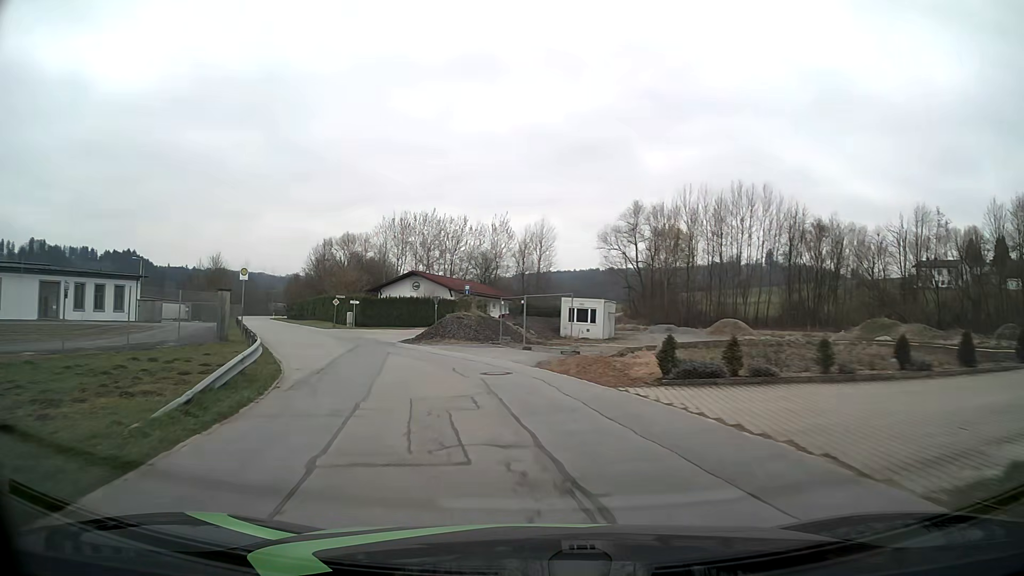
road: residential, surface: asphalt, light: Day
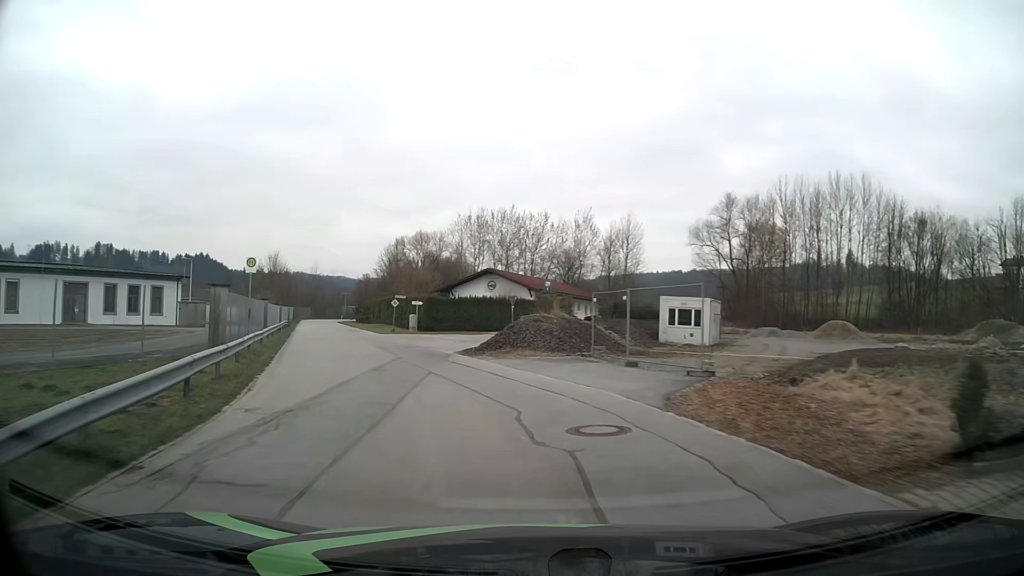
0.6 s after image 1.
(-0.5, +7.6) m; -7°
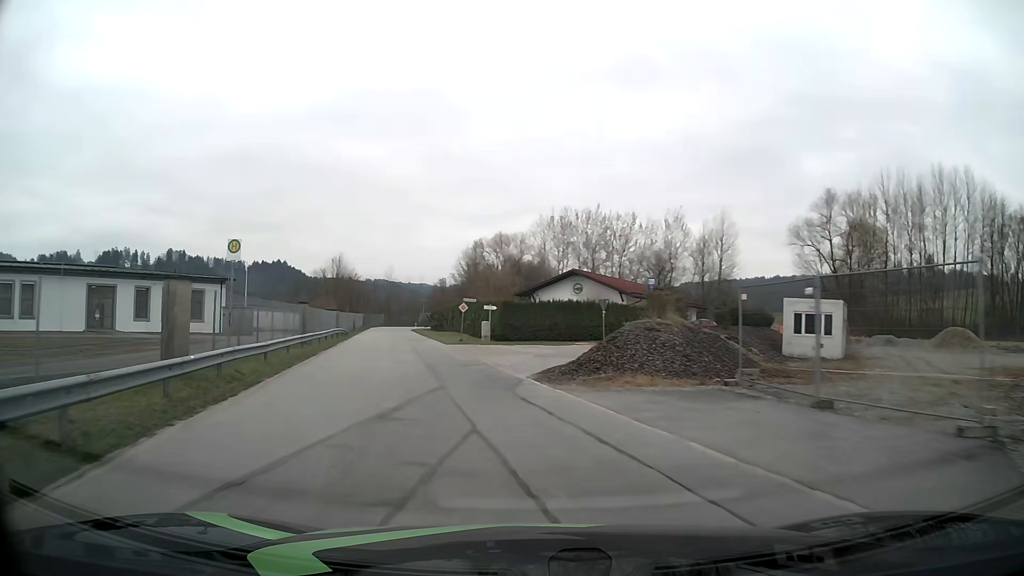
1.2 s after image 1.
(-0.5, +7.6) m; -7°
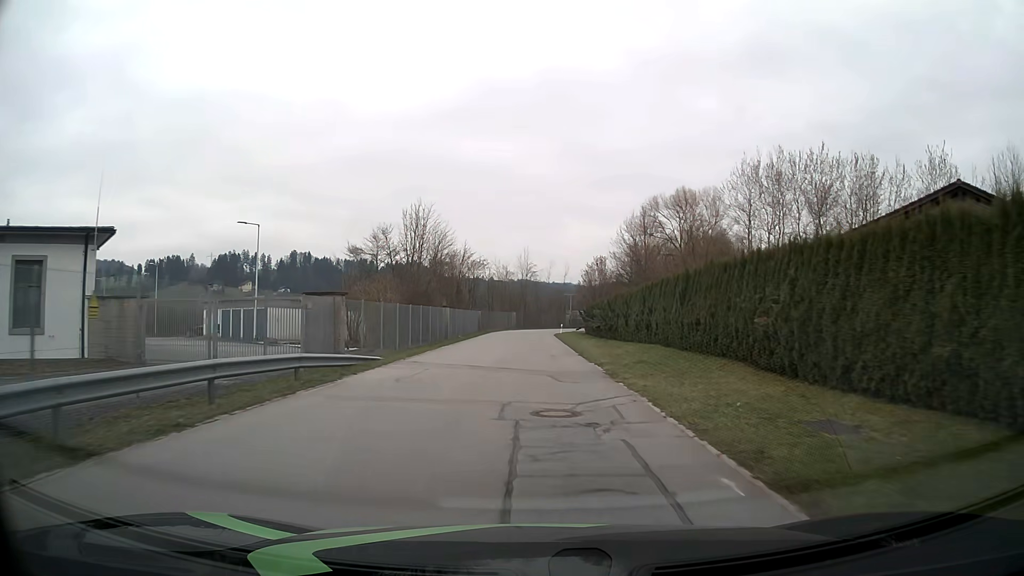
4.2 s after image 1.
(-6.7, +37.4) m; -13°
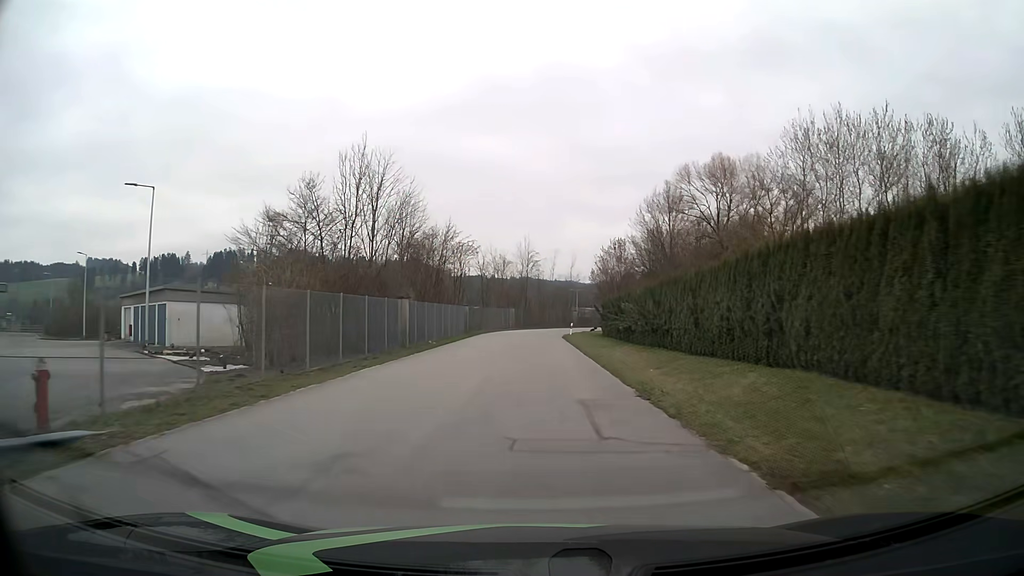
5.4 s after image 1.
(0.0, +15.3) m; 0°
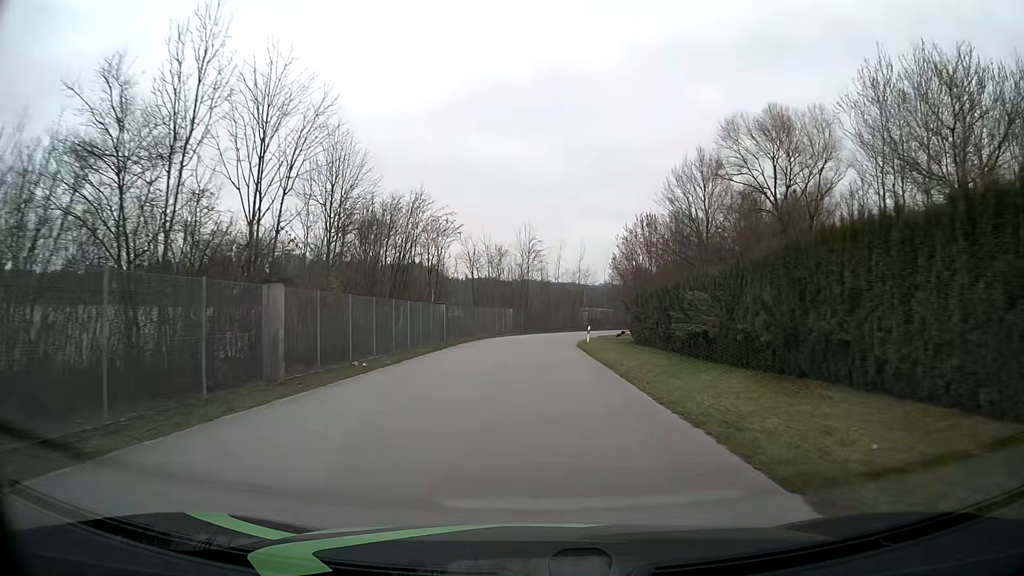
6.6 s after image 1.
(-0.1, +15.3) m; 0°
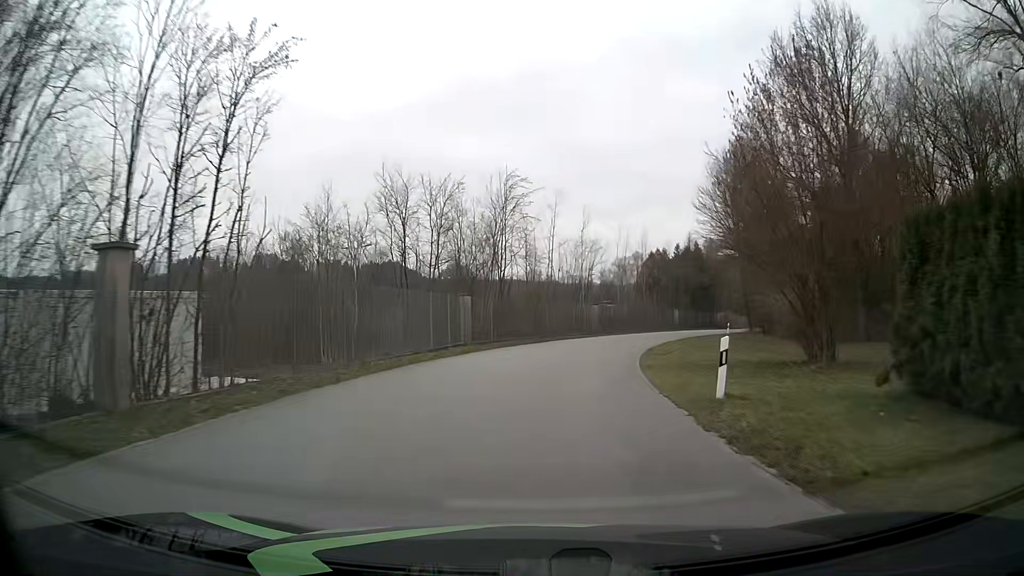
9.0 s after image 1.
(-0.2, +30.7) m; +1°
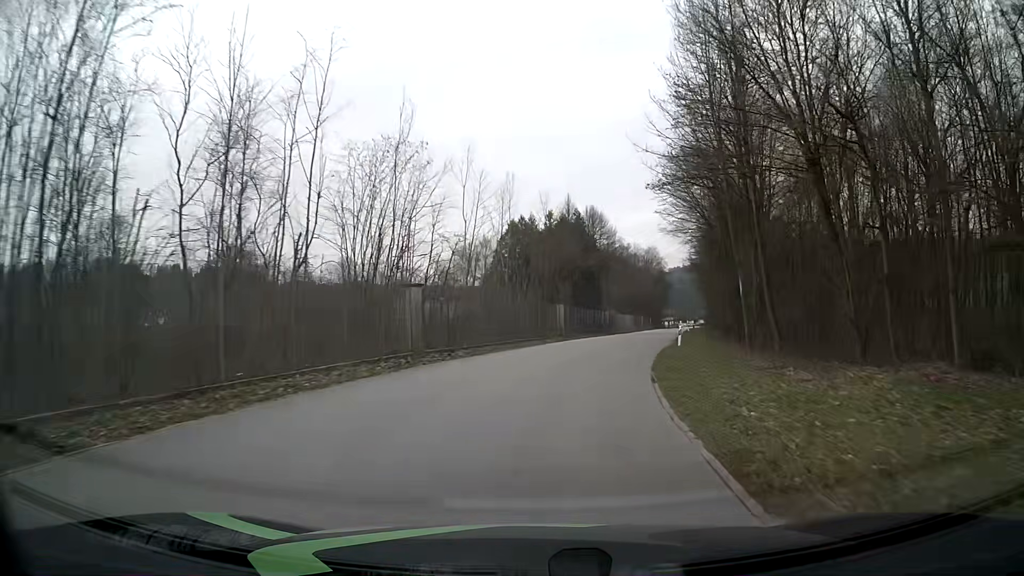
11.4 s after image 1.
(+3.3, +30.3) m; +13°
(0, +10) (+2, +20) (+4, +30) (+6, +39) (+8, +49) (+11, +59) (+13, +69) (+16, +78) (+18, +88) (+20, +98) m
